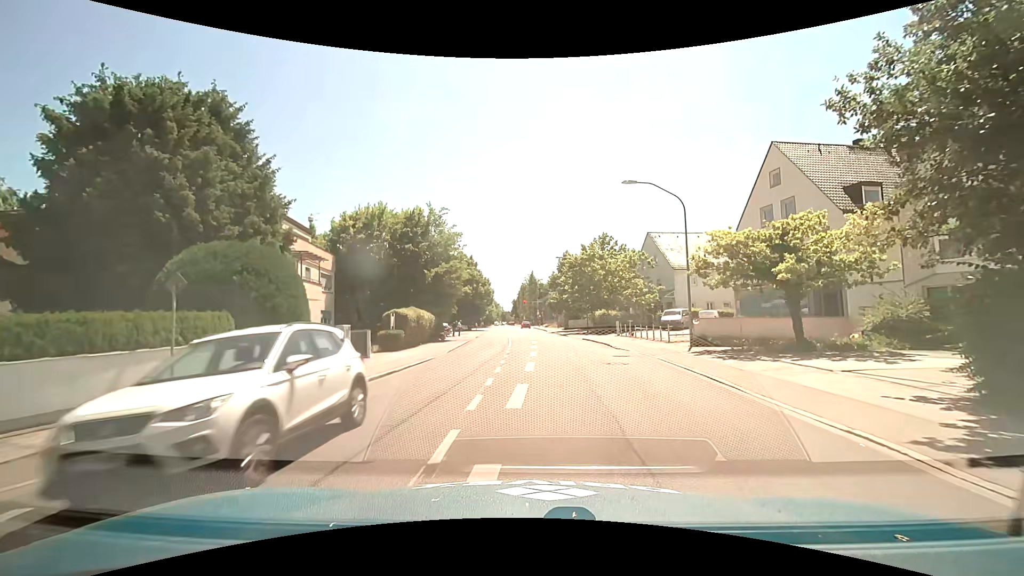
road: secondary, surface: asphalt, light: Day
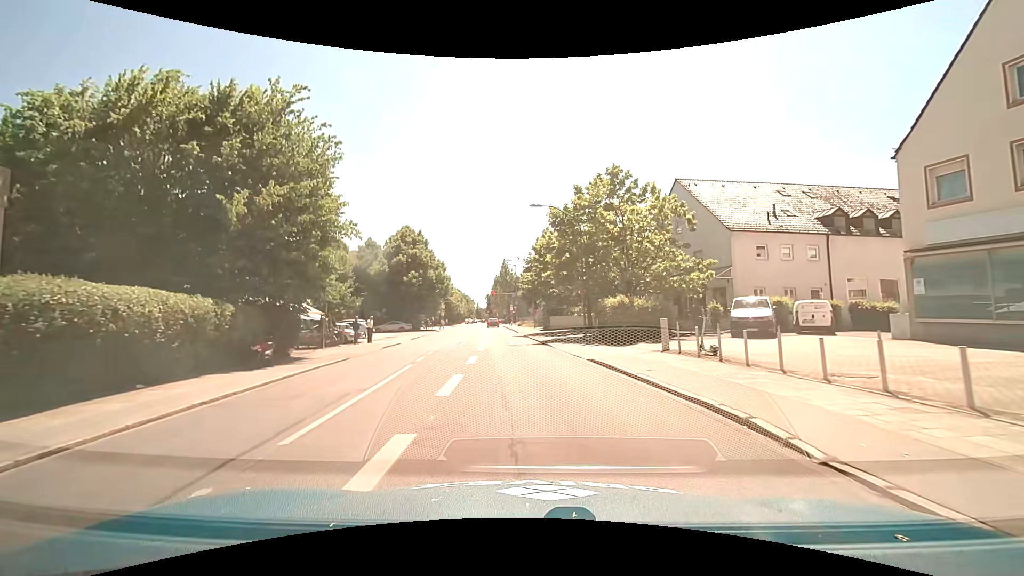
(+1.7, +23.2) m; +4°
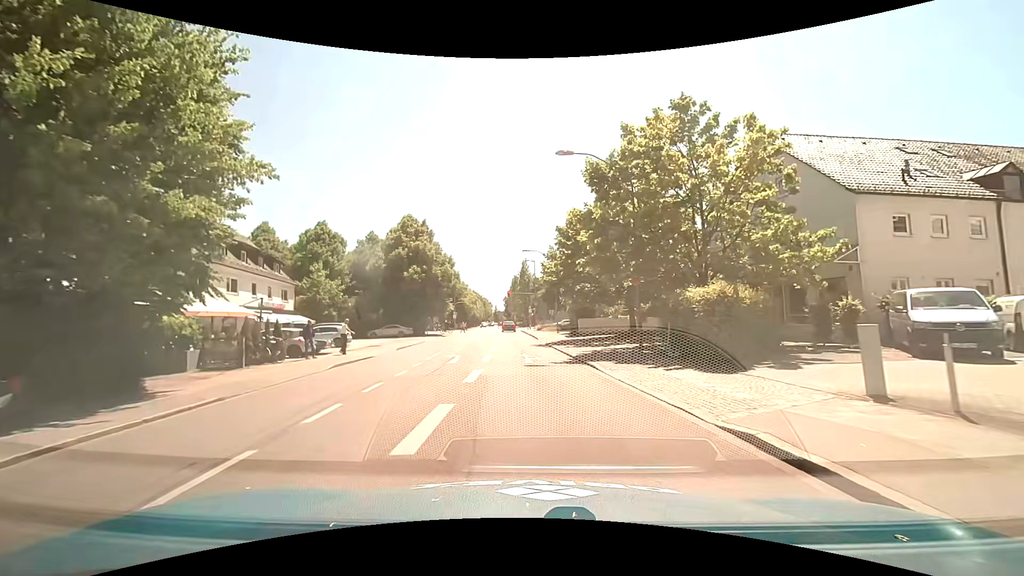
(-0.3, +9.8) m; -2°
